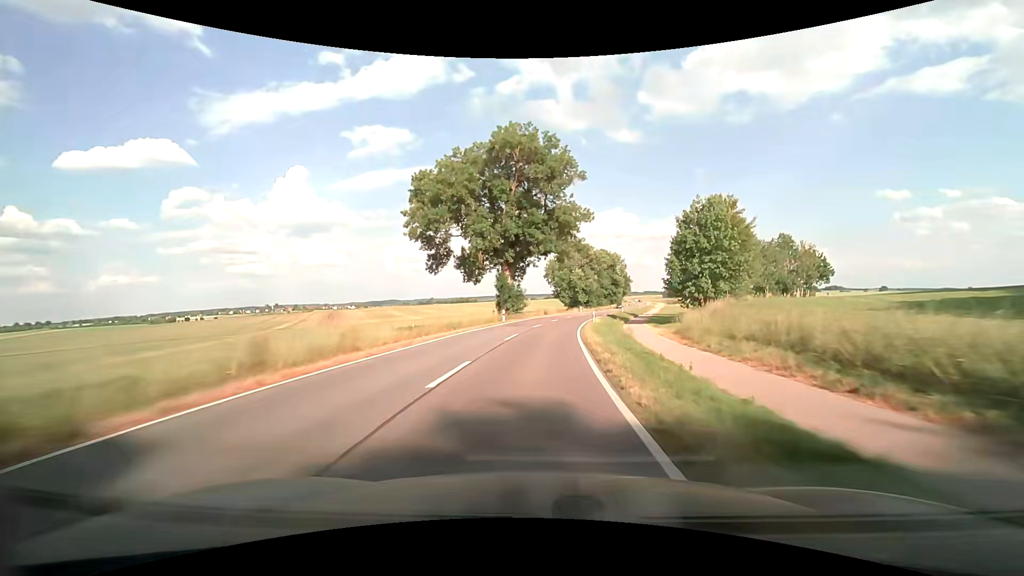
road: tertiary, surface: asphalt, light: Day
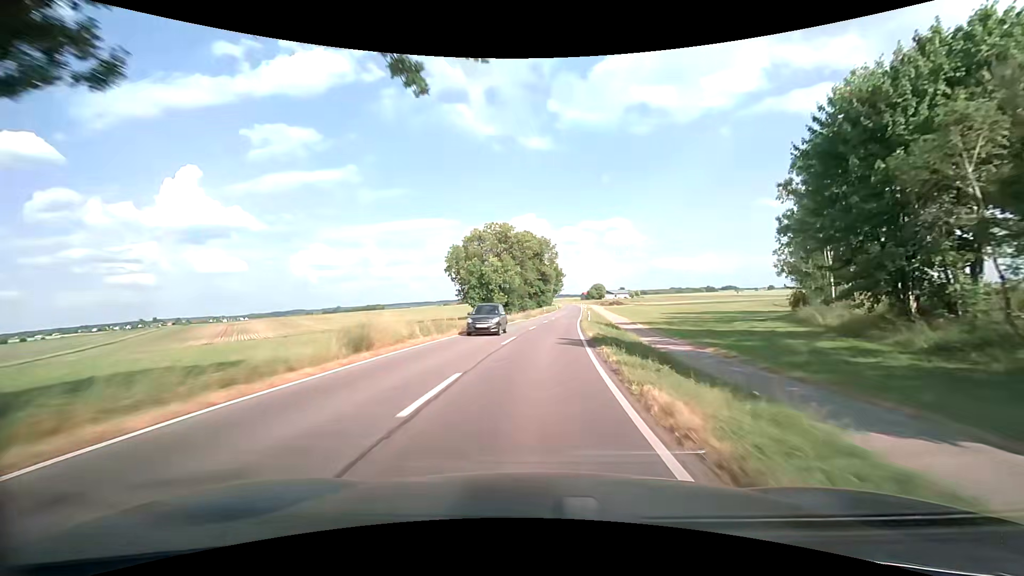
(+3.9, +50.0) m; +10°
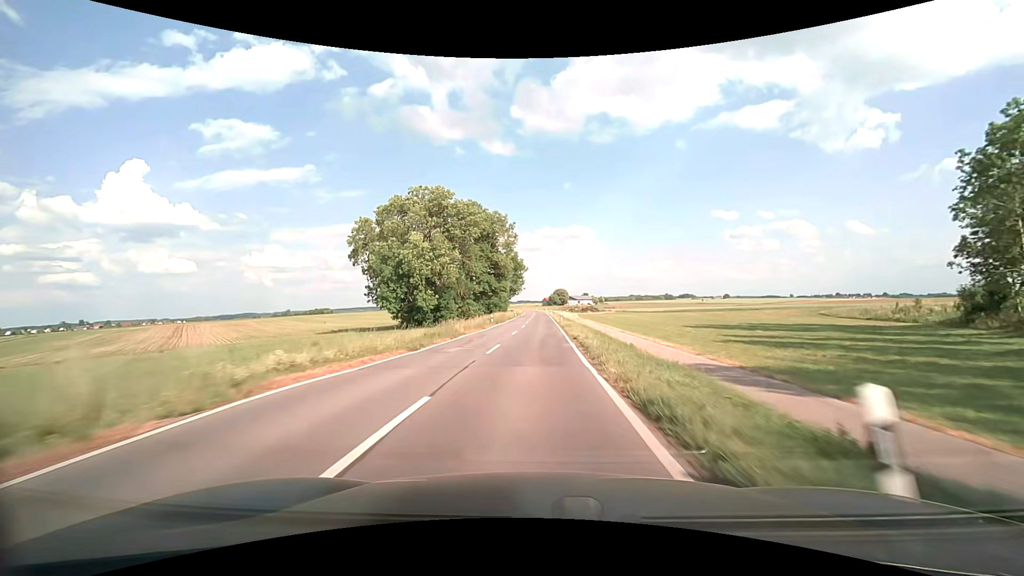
(+1.8, +38.4) m; +4°
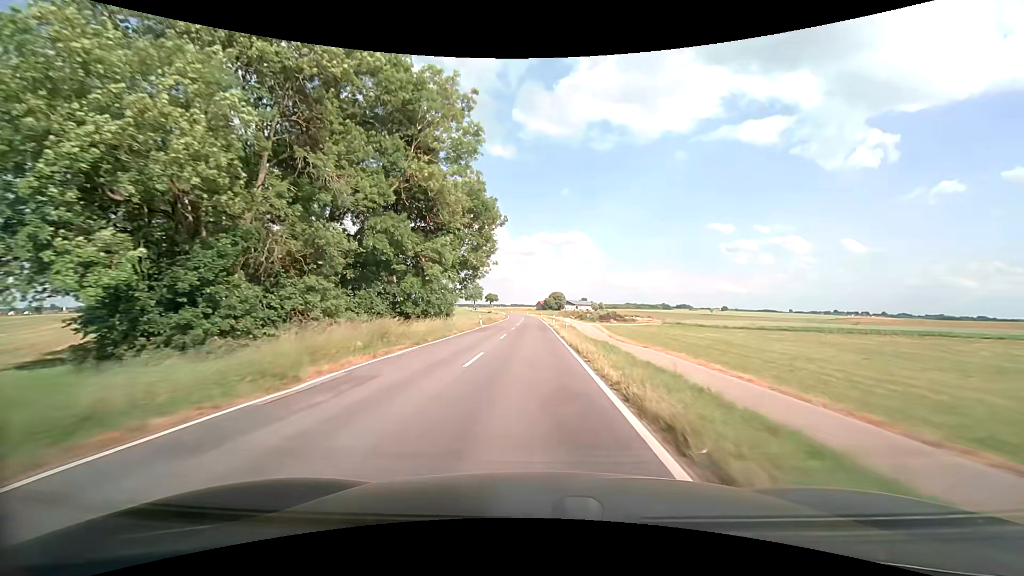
(+0.8, +52.9) m; +1°
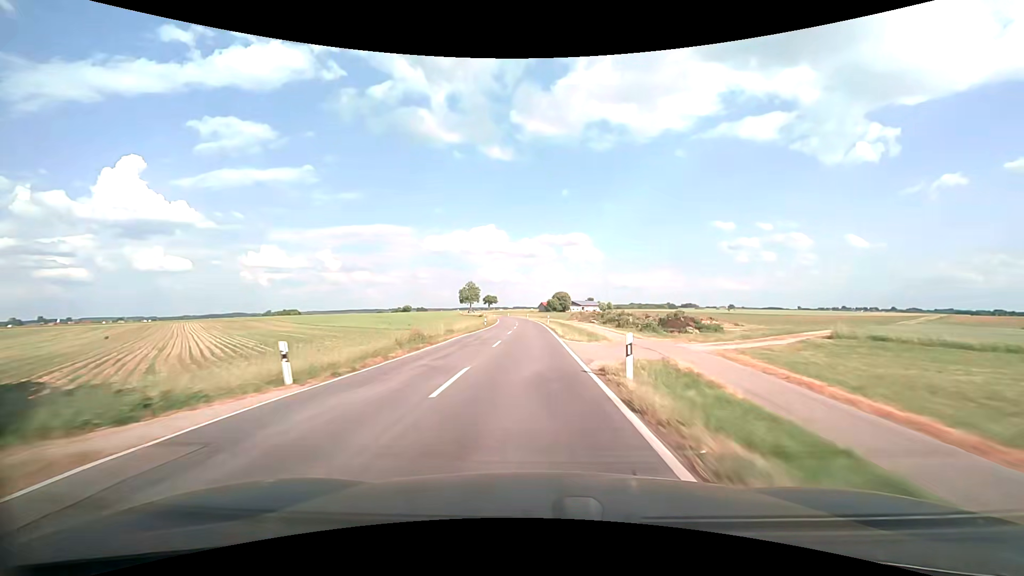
(-0.1, +40.4) m; 0°
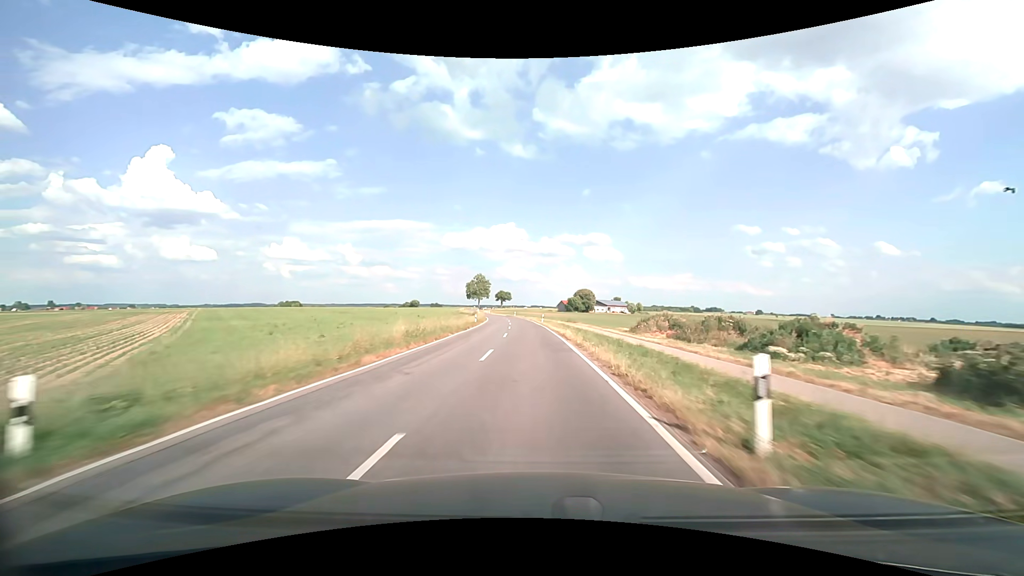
(-0.7, +55.1) m; -2°
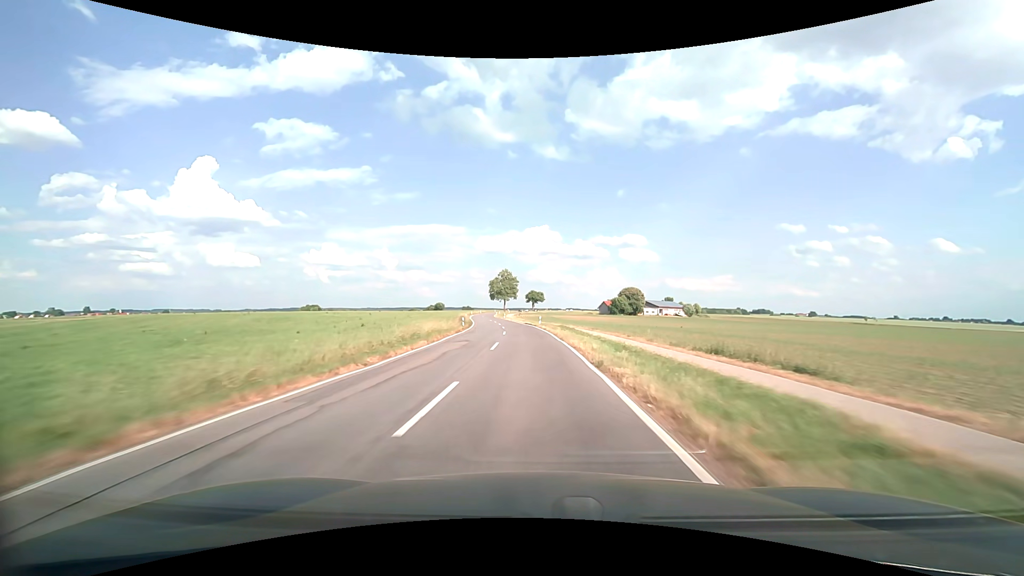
(-1.2, +56.6) m; -3°
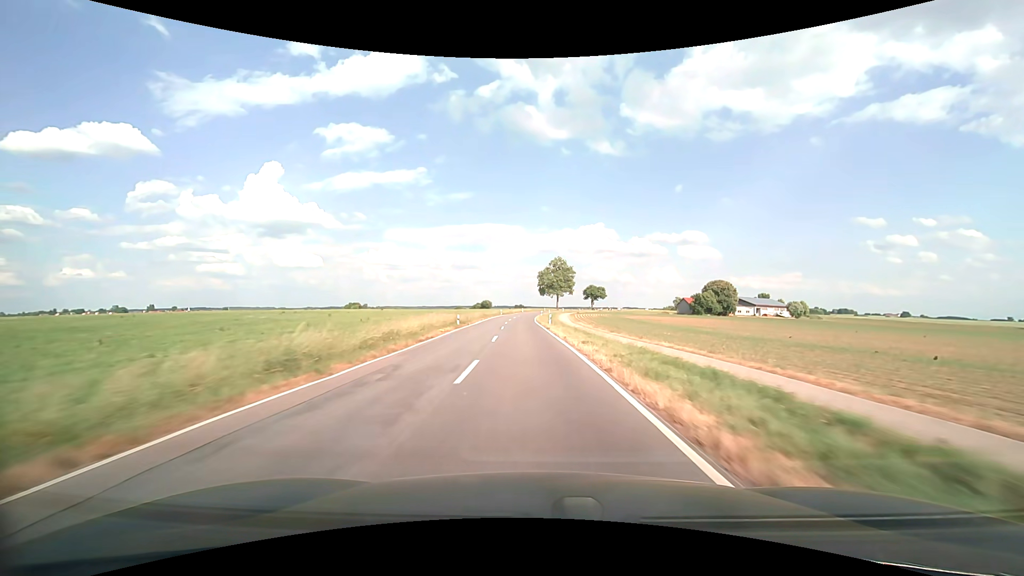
(-3.0, +57.5) m; -6°
(0, +10) (0, +20) (-1, +30) (-1, +40) (-1, +50) (-2, +60) (-2, +70) (-2, +80) (-2, +90) (-2, +100) m
